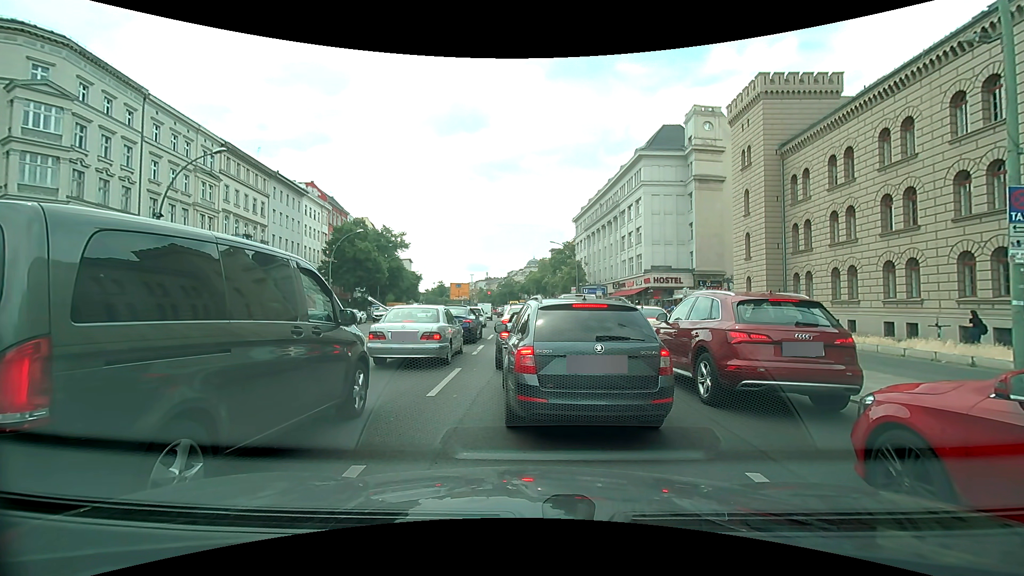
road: primary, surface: asphalt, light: Day
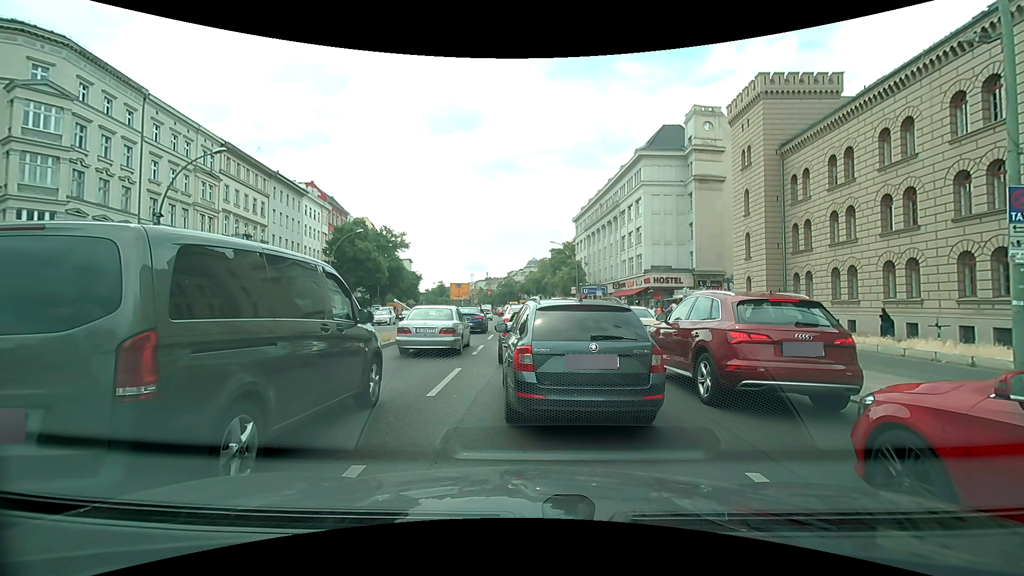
(0.0, 0.0) m; 0°
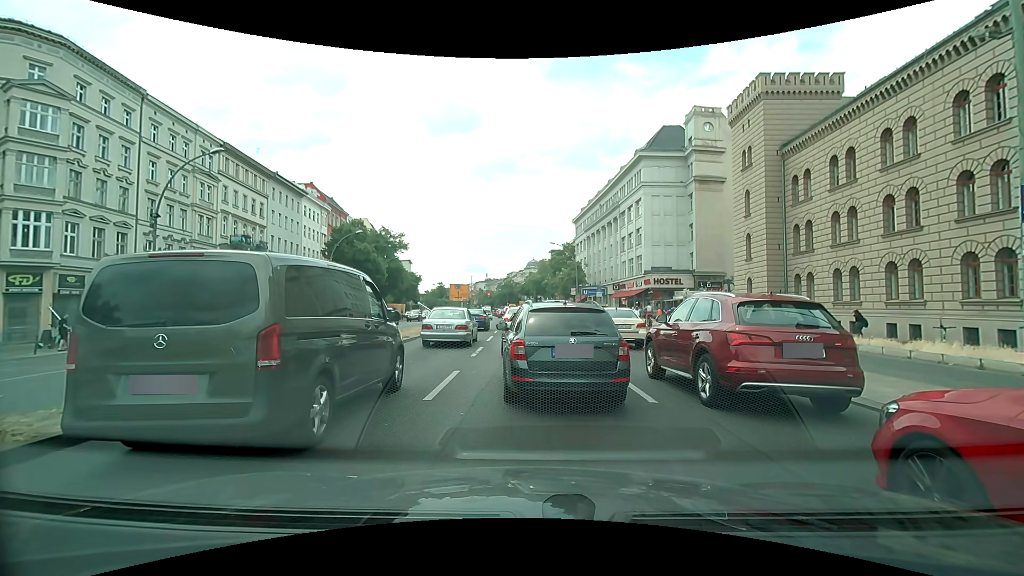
(0.0, +0.2) m; 0°
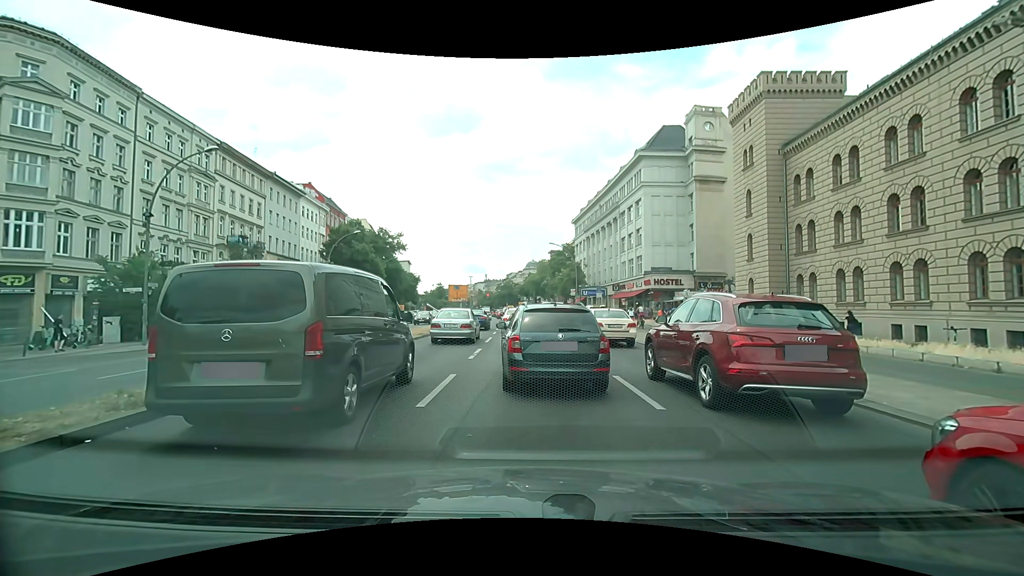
(0.0, +0.5) m; 0°
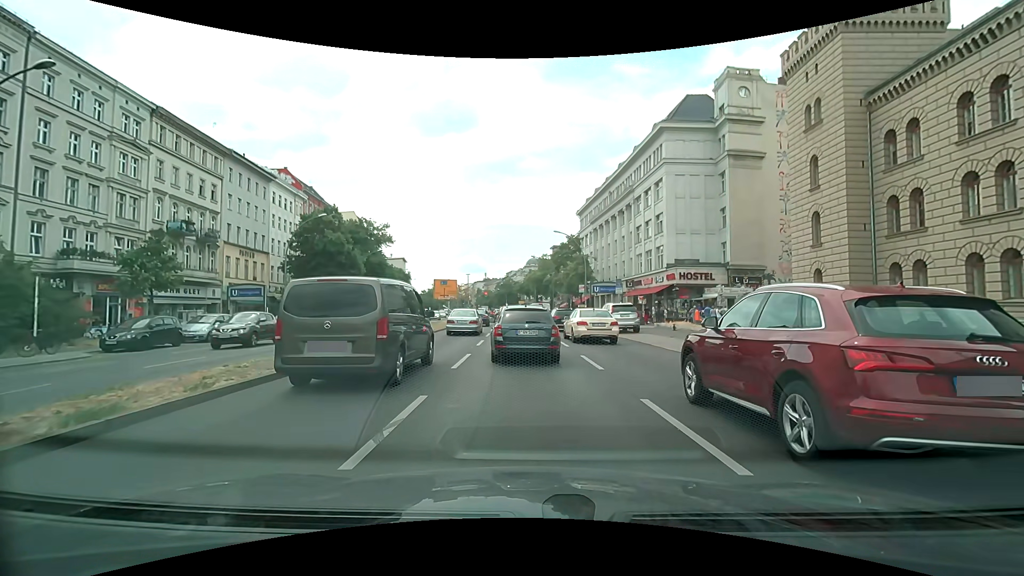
(+0.3, +10.0) m; +2°
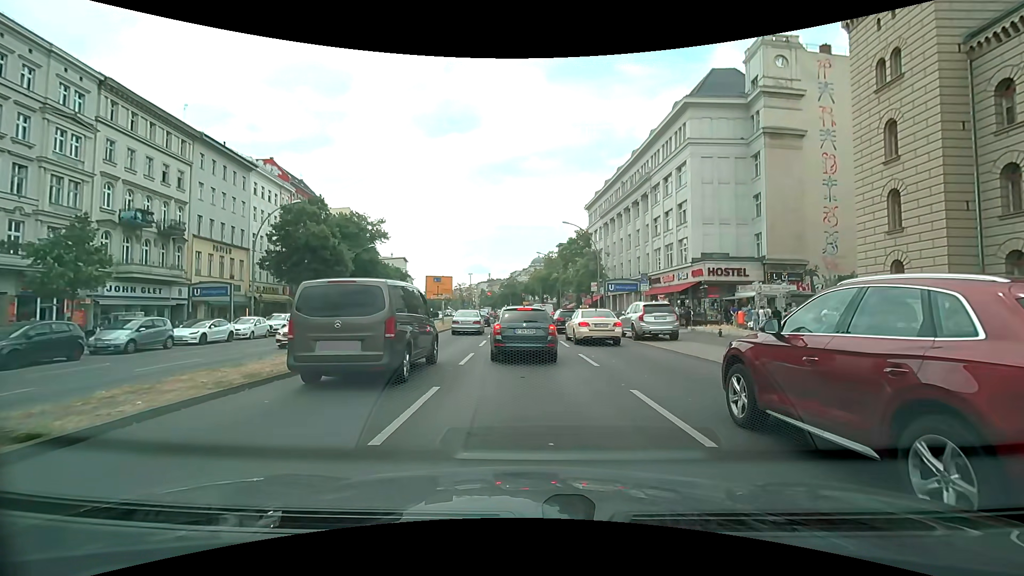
(-0.1, +6.4) m; -1°
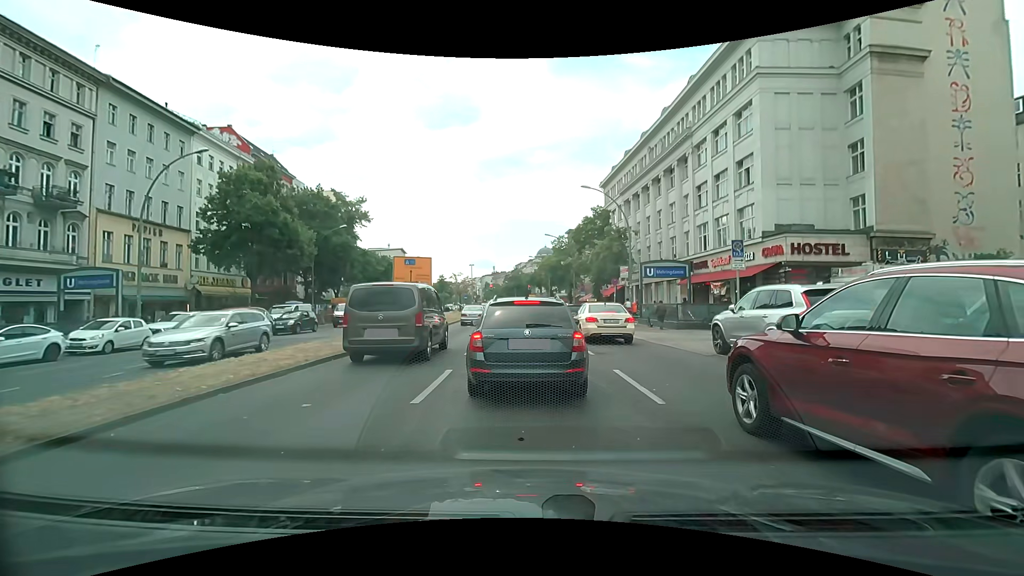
(0.0, +12.0) m; 0°
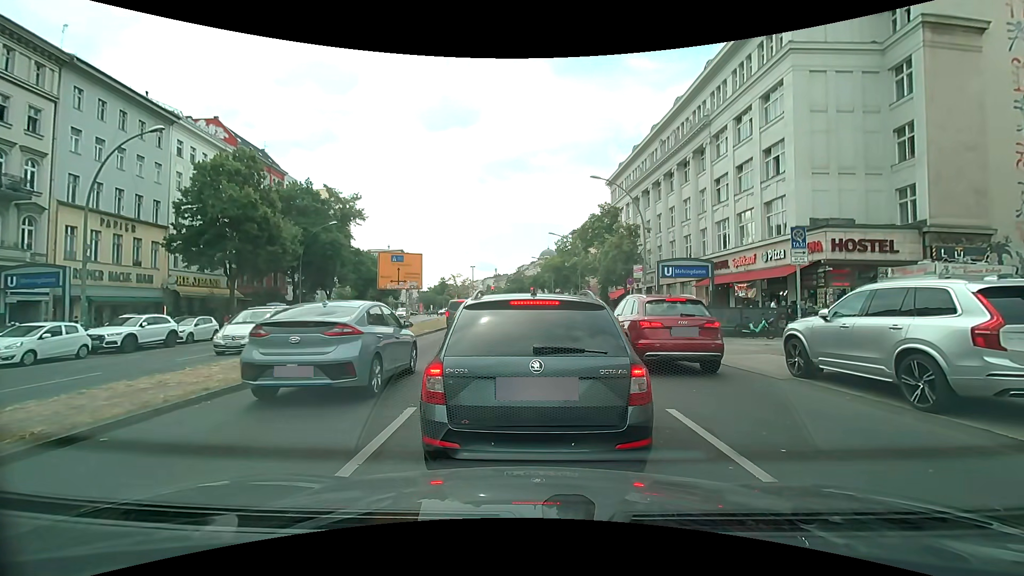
(0.0, +3.4) m; 0°
